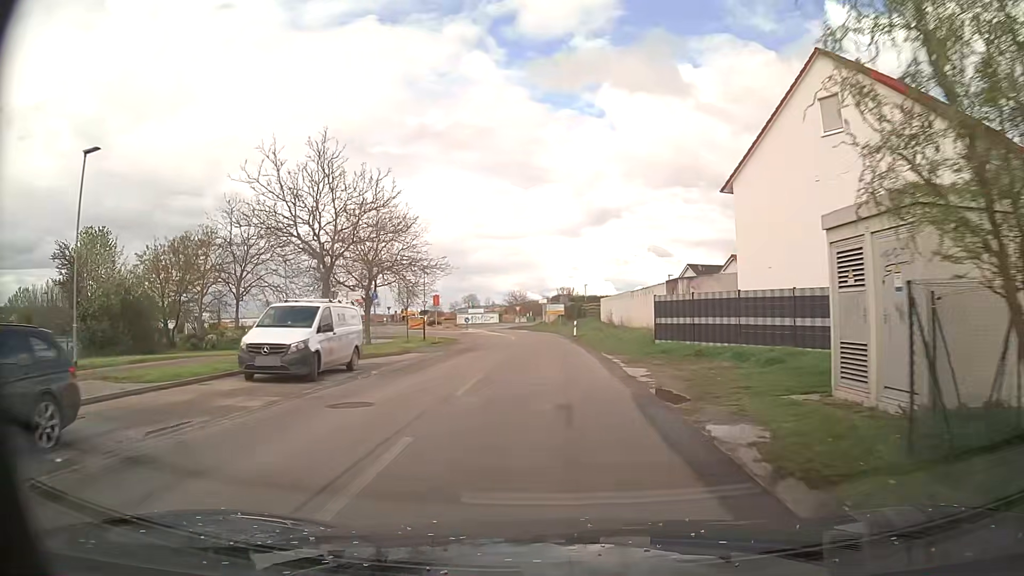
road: tertiary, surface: asphalt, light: Day
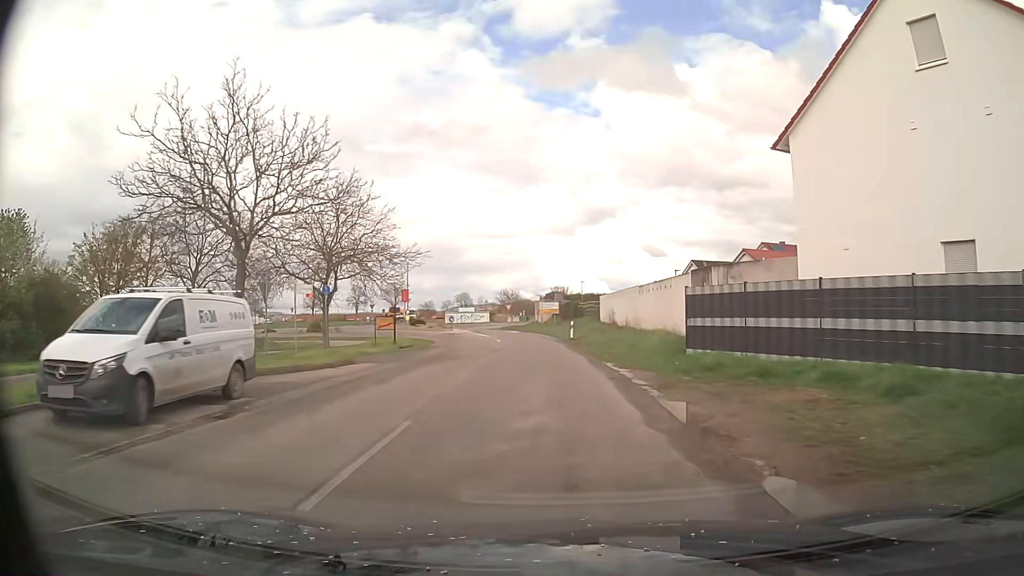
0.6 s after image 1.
(+0.1, +7.0) m; +1°
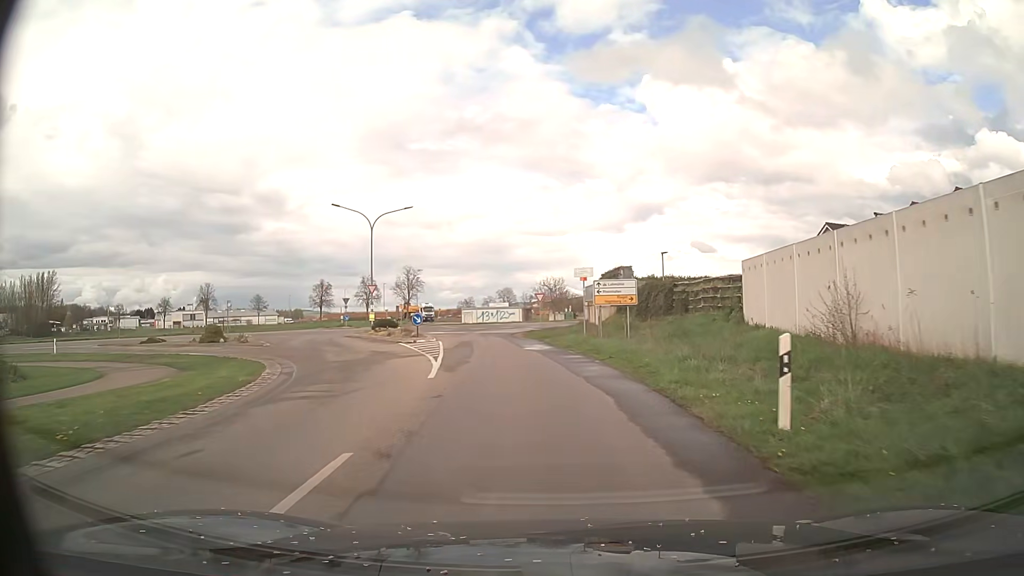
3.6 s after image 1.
(-0.9, +34.0) m; -4°
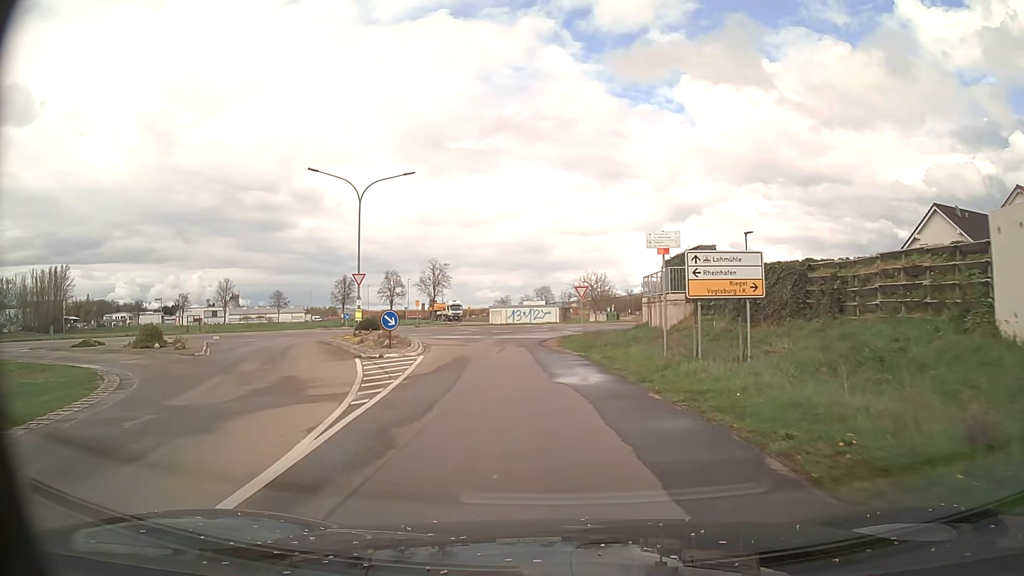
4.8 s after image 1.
(-0.4, +12.6) m; -4°
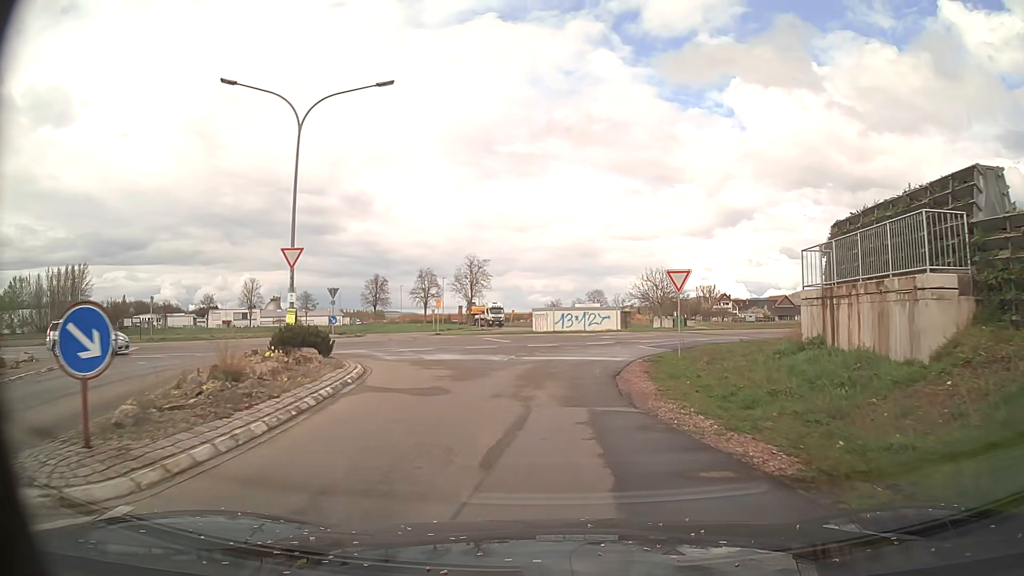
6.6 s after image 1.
(-0.7, +16.7) m; -4°
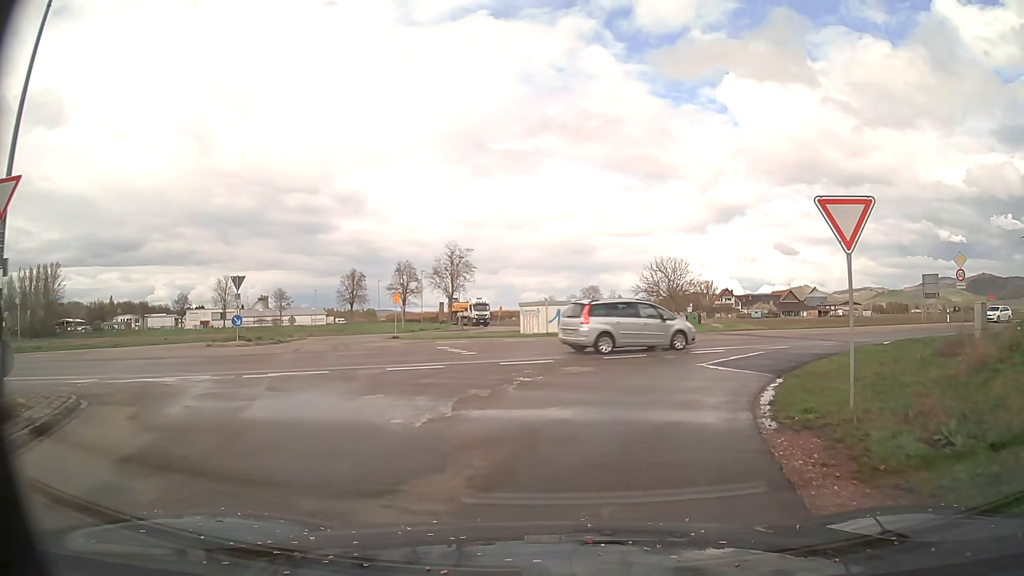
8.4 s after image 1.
(-0.1, +13.4) m; +1°
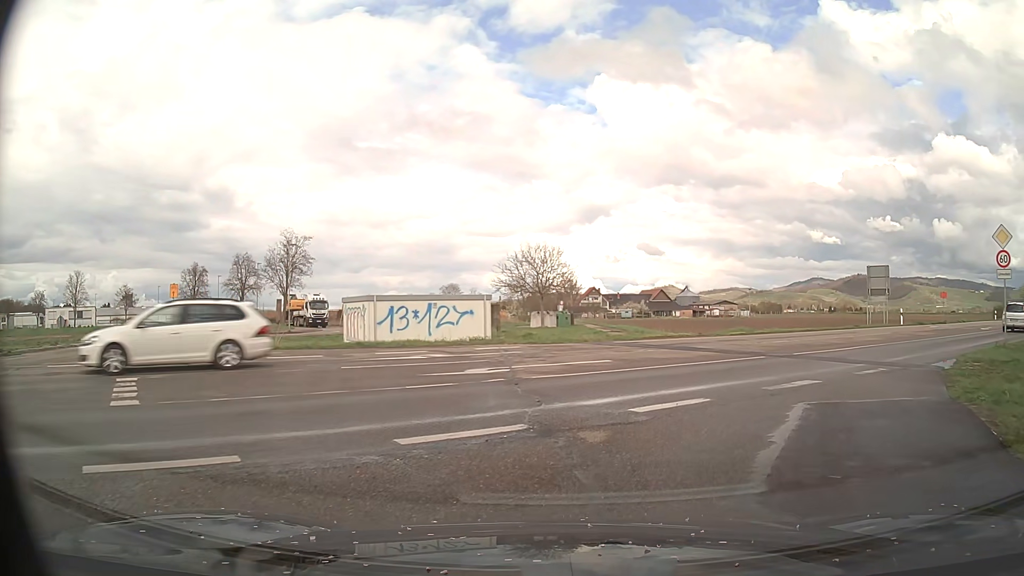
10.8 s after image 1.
(+1.1, +12.3) m; +11°
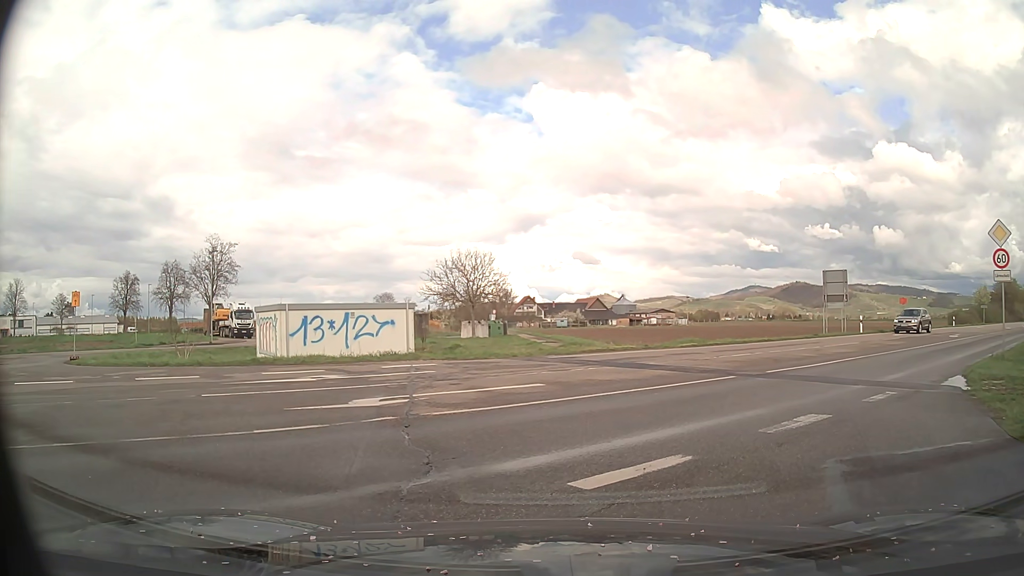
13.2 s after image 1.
(+0.2, +2.9) m; +6°
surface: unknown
